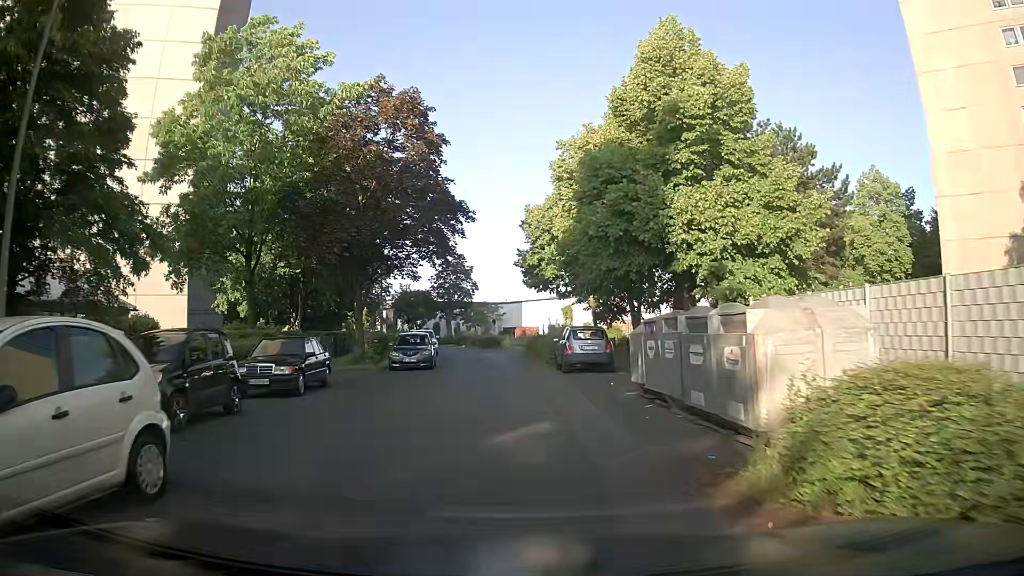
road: residential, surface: asphalt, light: Day
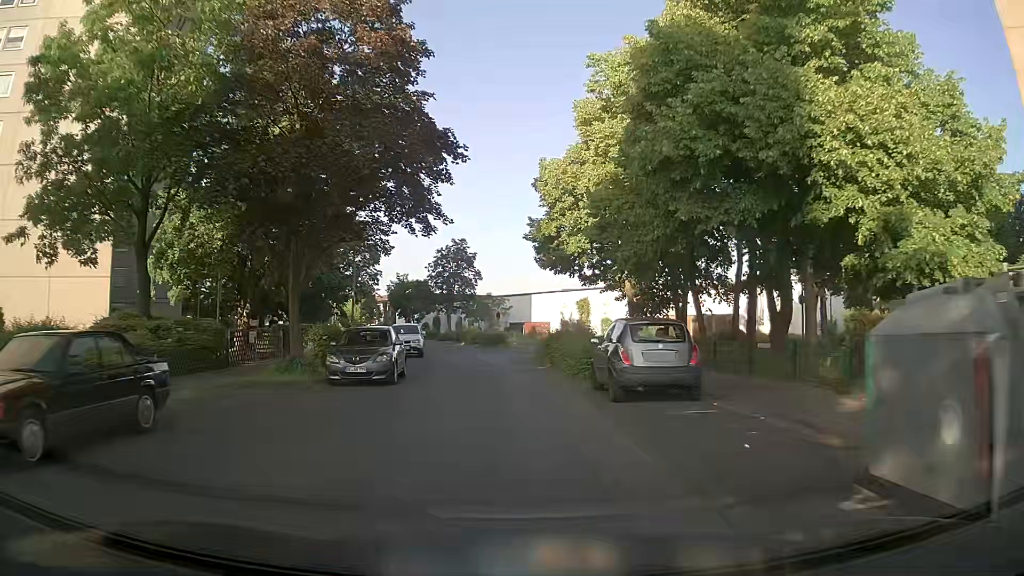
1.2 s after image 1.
(-0.2, +9.9) m; -2°
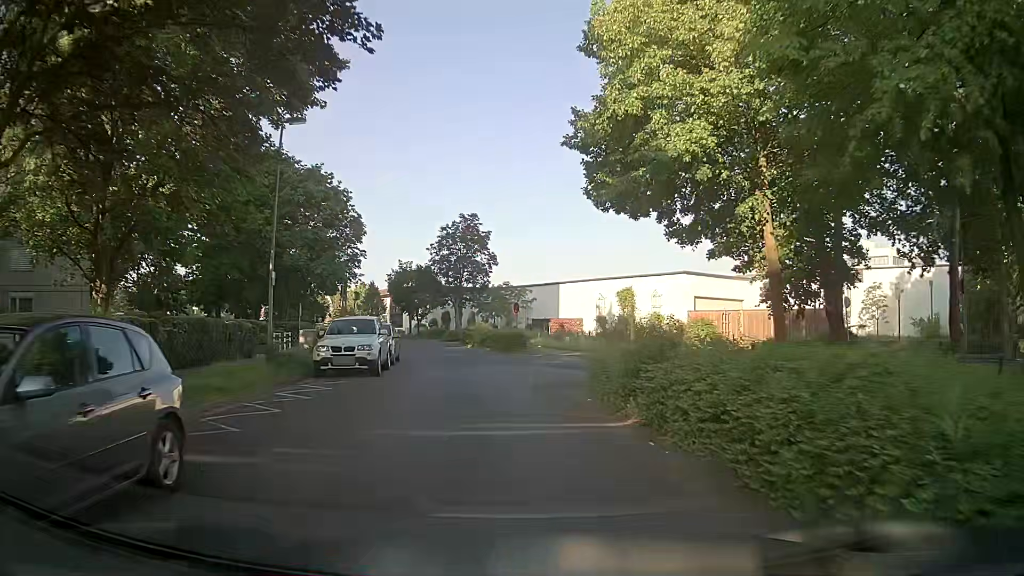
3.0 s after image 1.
(0.0, +14.3) m; 0°
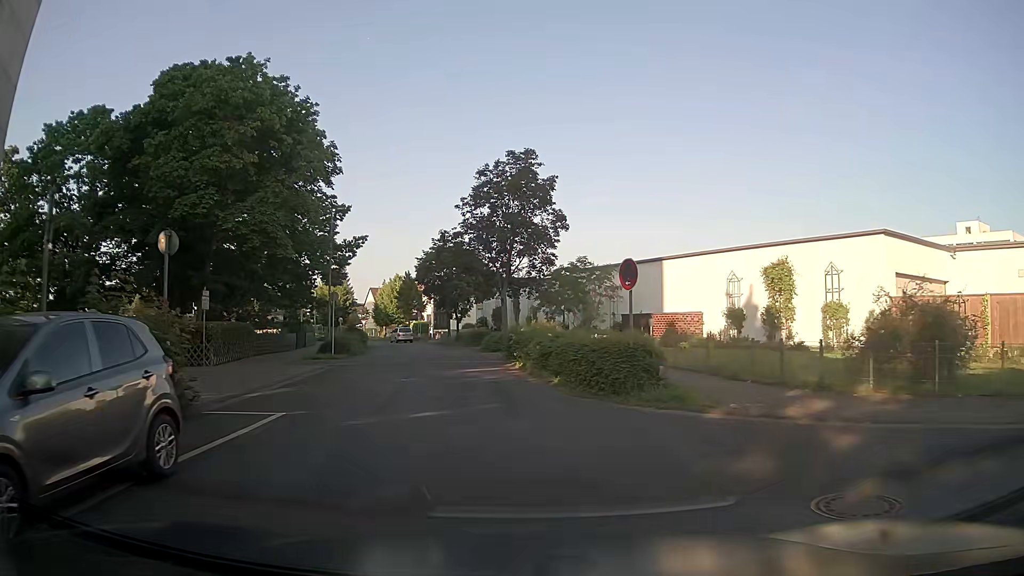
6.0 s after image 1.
(-1.0, +20.9) m; -6°
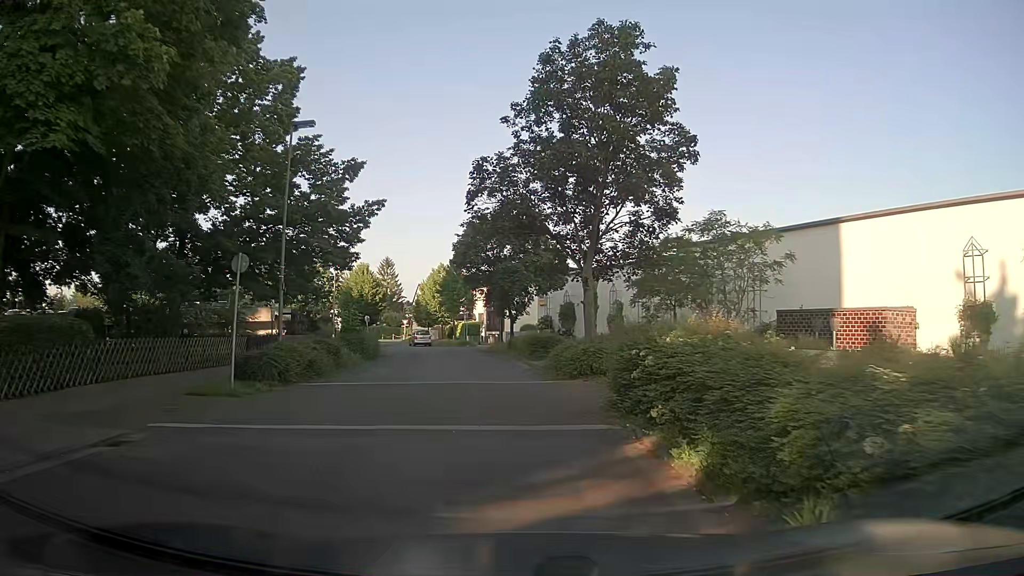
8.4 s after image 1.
(-1.0, +15.8) m; -5°
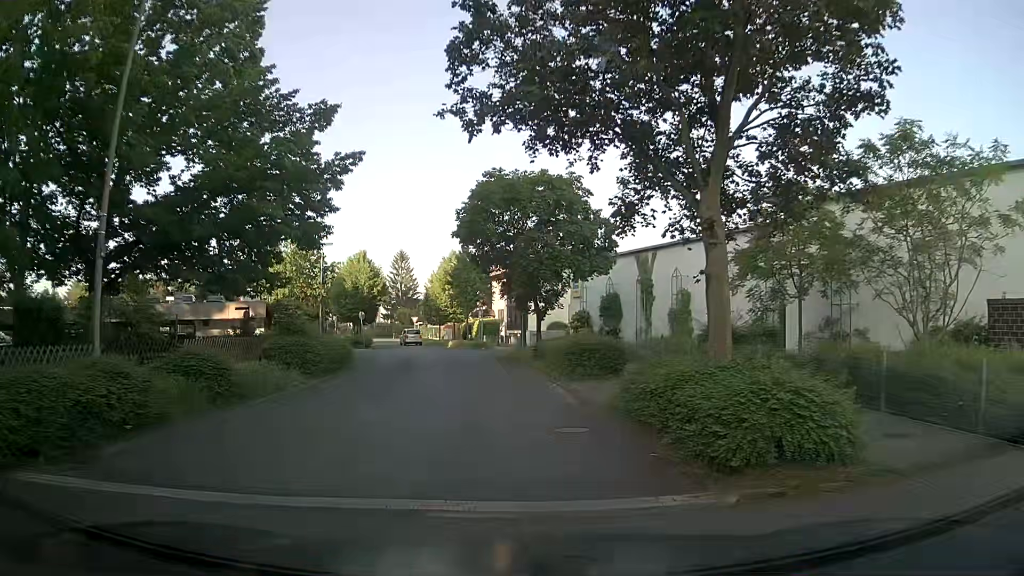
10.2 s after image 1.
(-0.3, +10.9) m; -3°
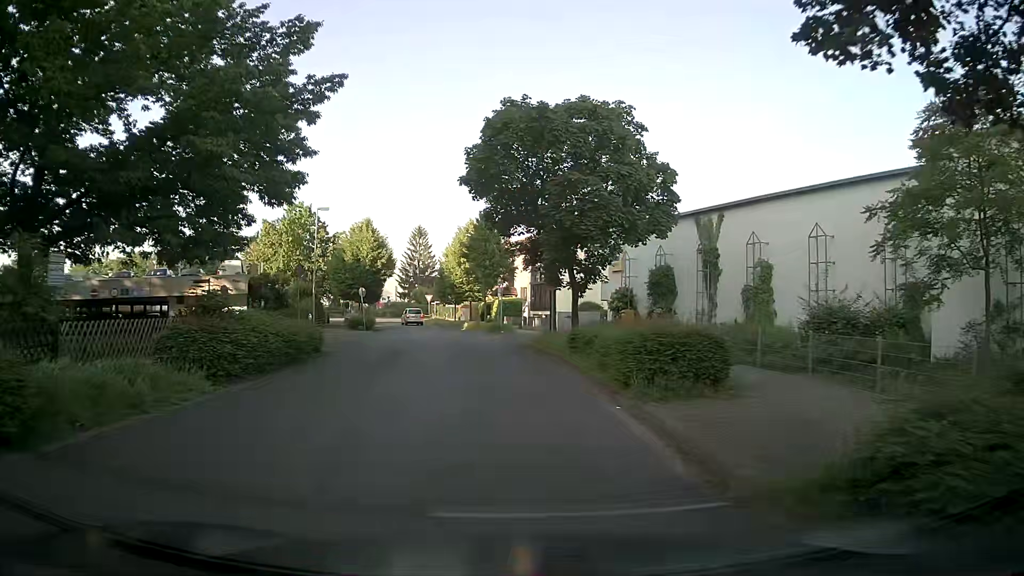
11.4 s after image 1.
(-0.1, +7.2) m; 0°
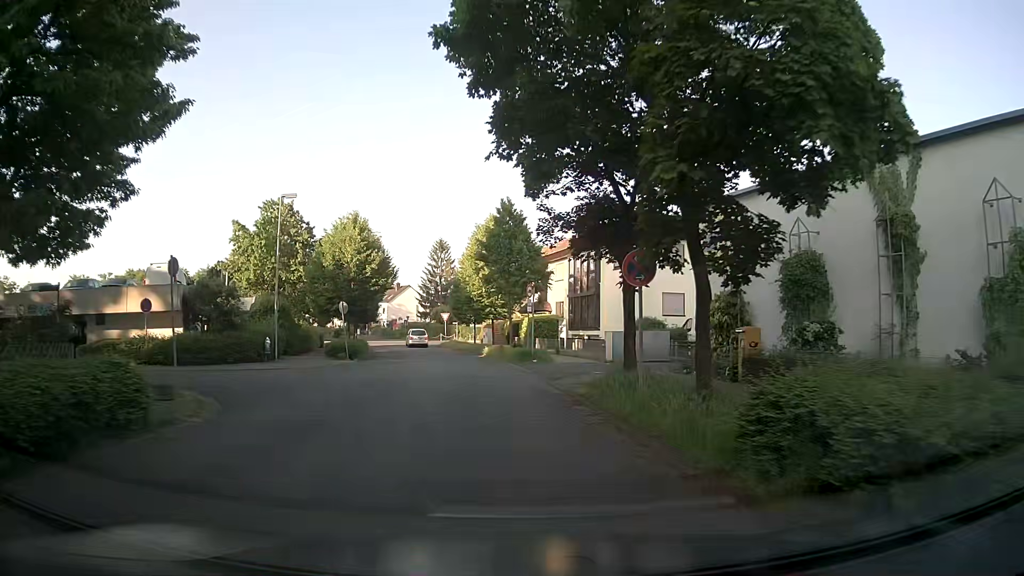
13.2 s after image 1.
(-0.5, +12.0) m; -3°
